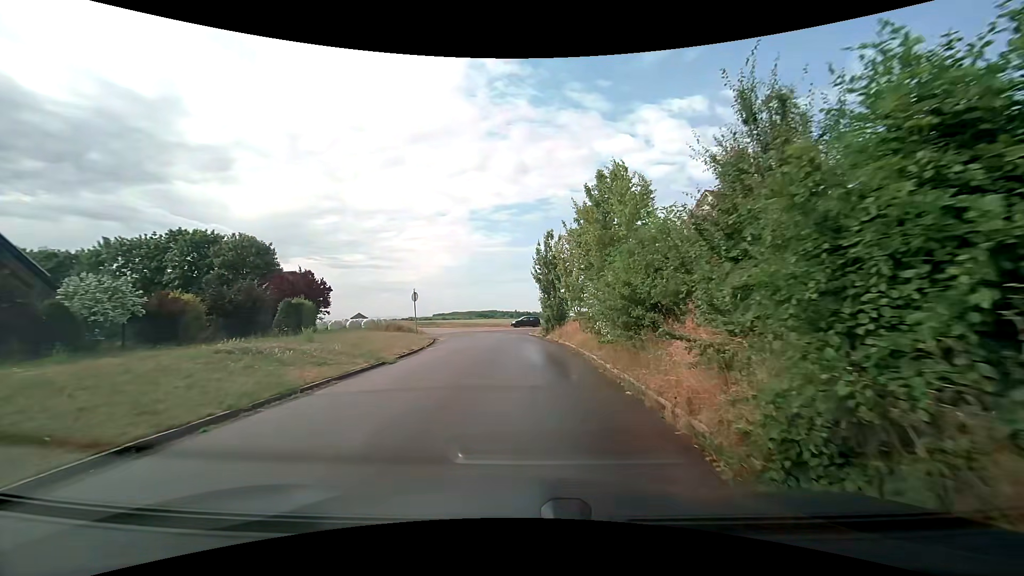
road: residential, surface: asphalt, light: Day
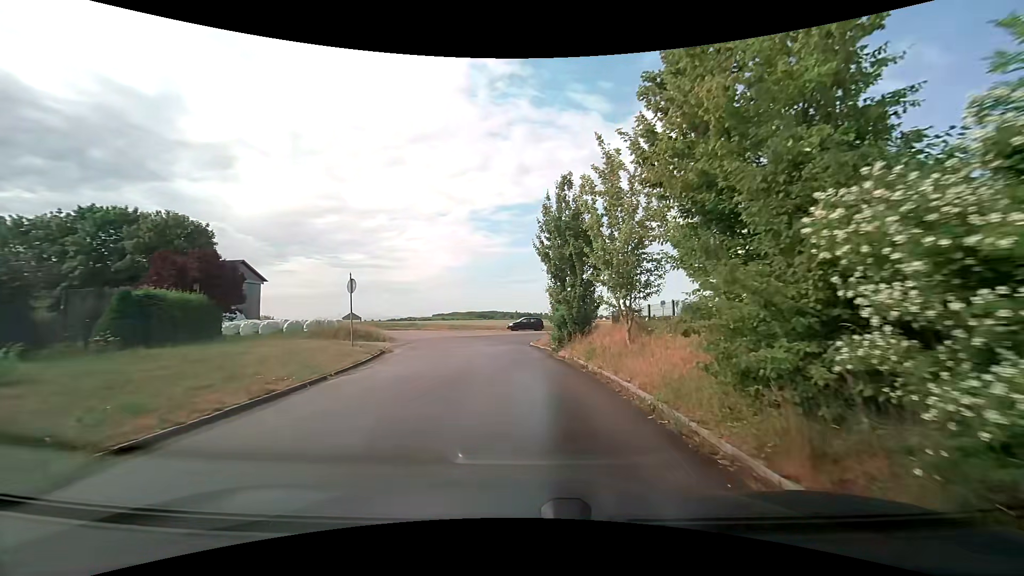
(0.0, +11.5) m; -1°
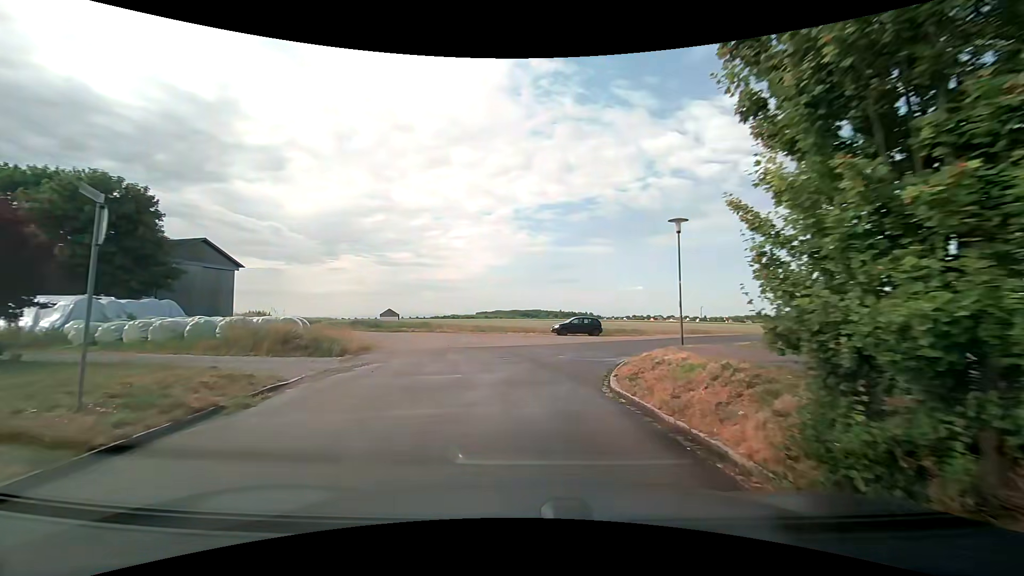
(-0.4, +13.9) m; -5°
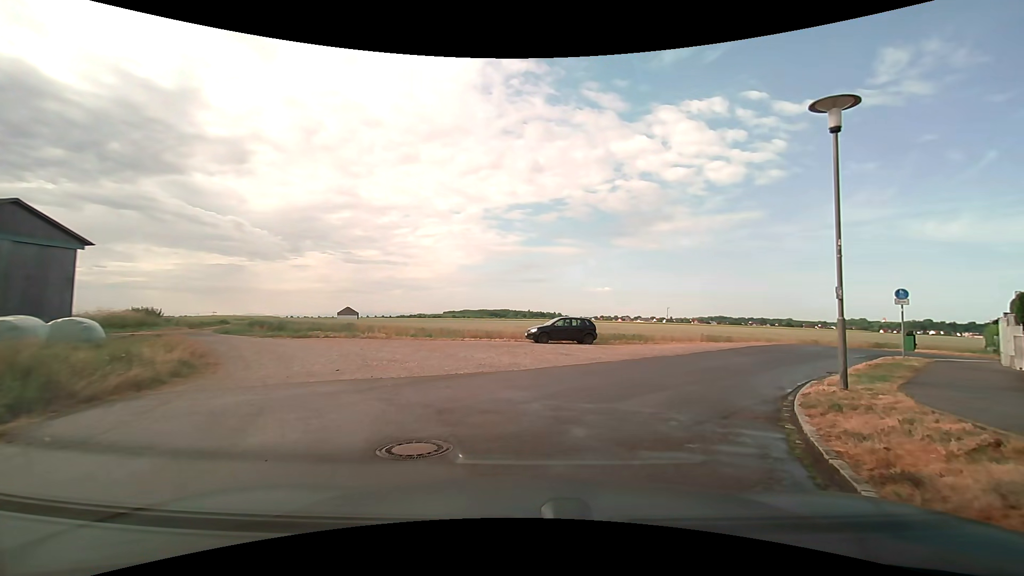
(0.0, +11.1) m; +2°
